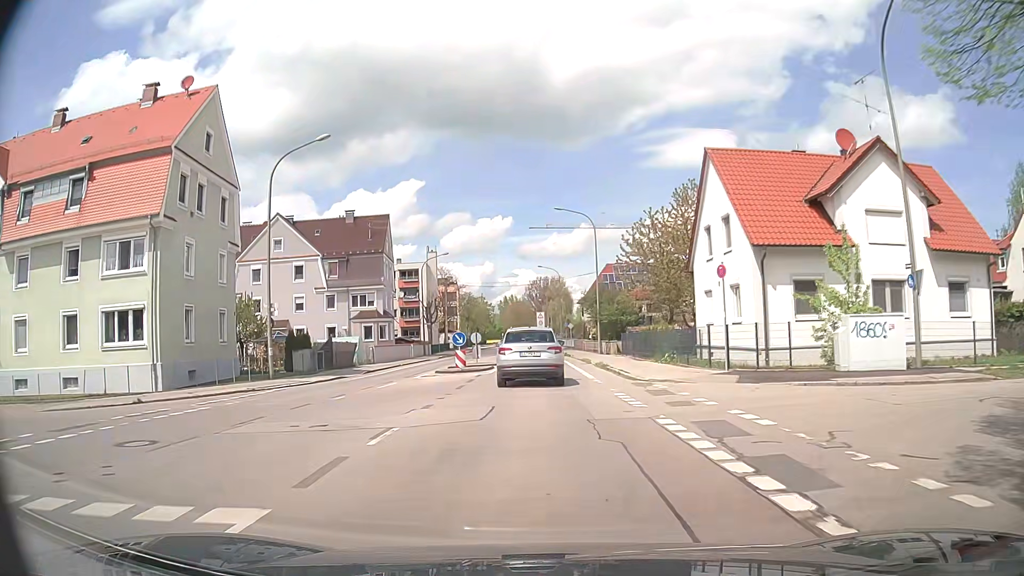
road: tertiary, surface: asphalt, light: Day
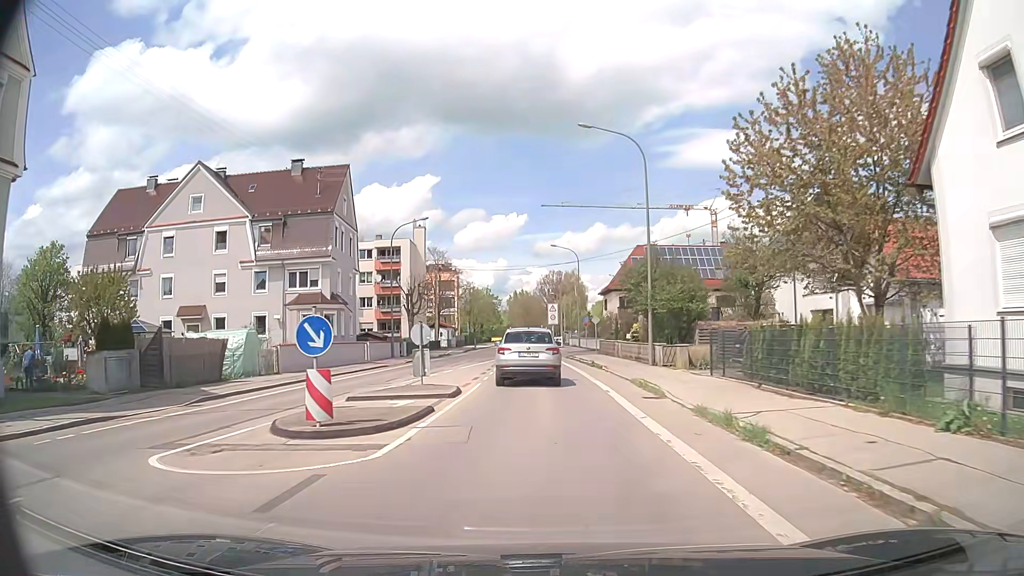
(0.0, +19.3) m; -1°
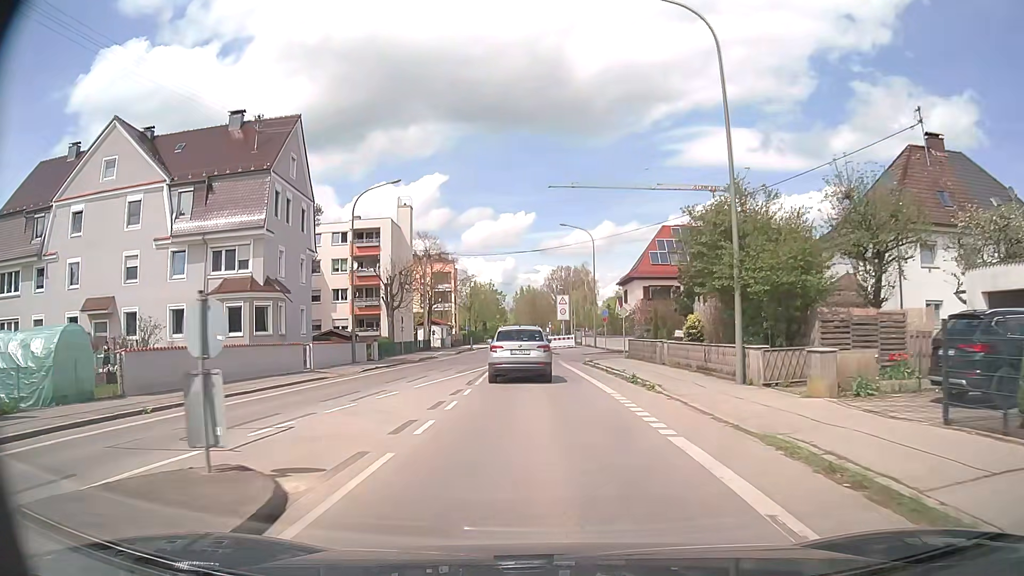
(-0.1, +12.5) m; 0°
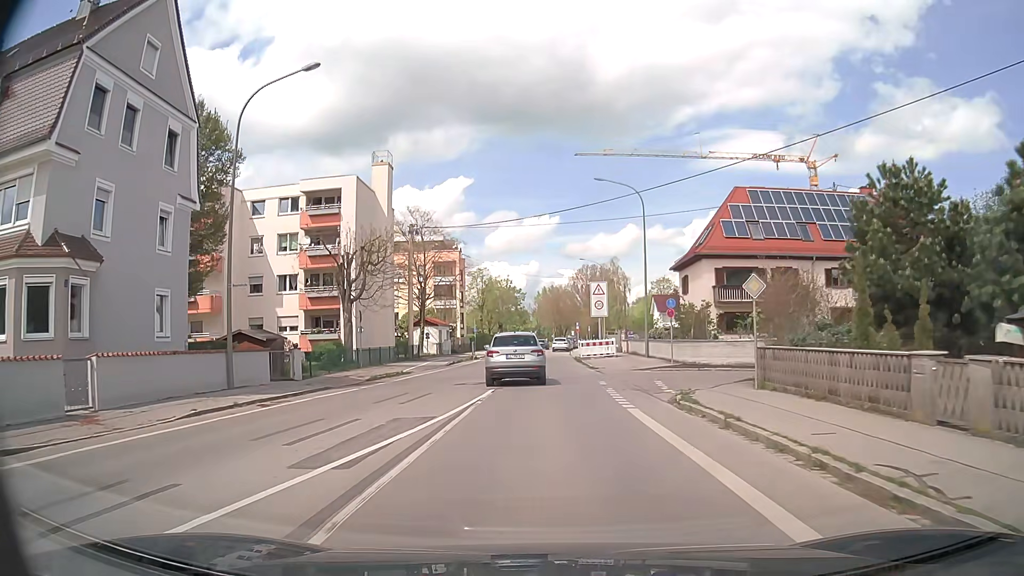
(-0.4, +18.4) m; -2°
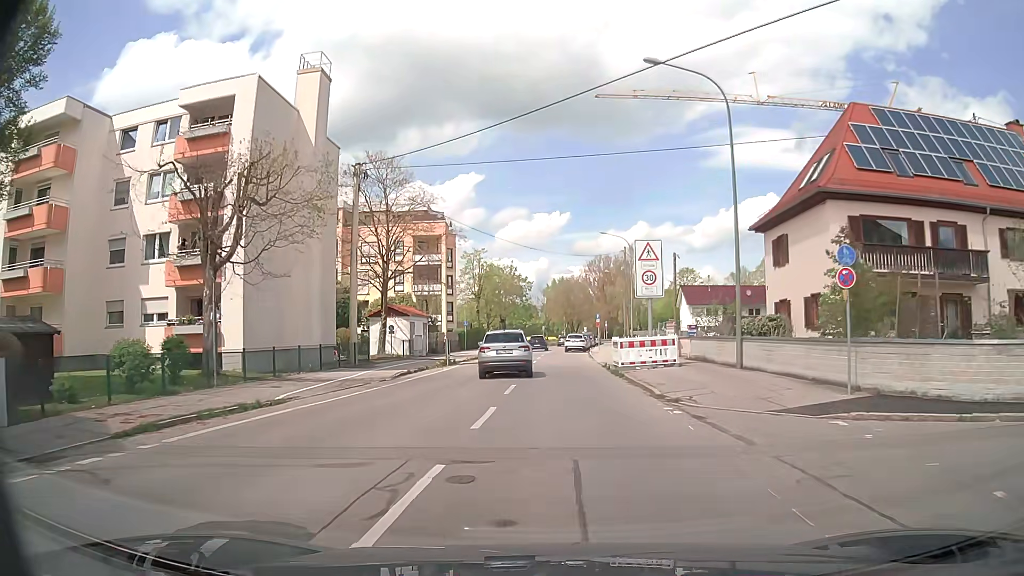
(-0.1, +17.9) m; -1°
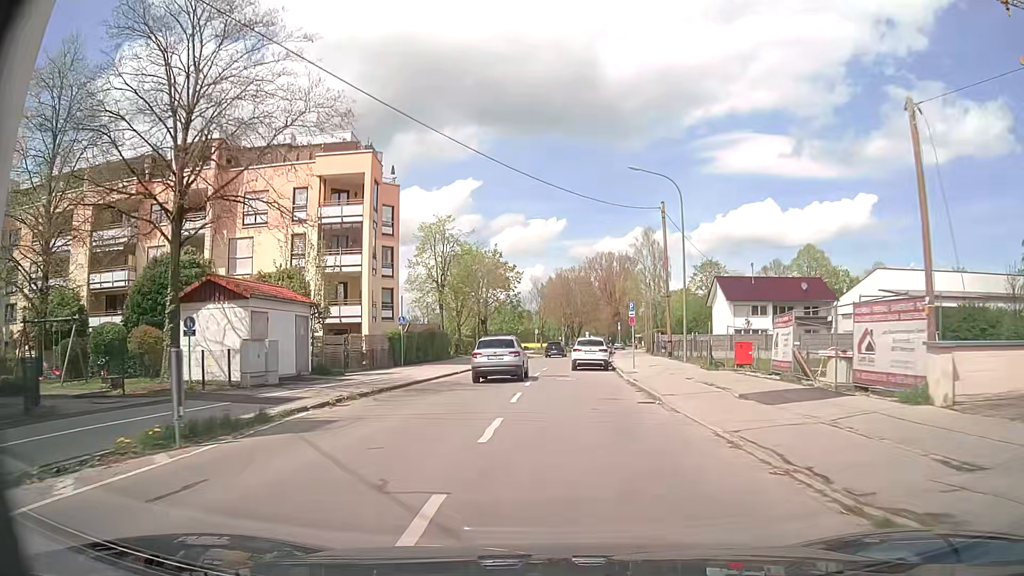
(+0.1, +26.2) m; 0°
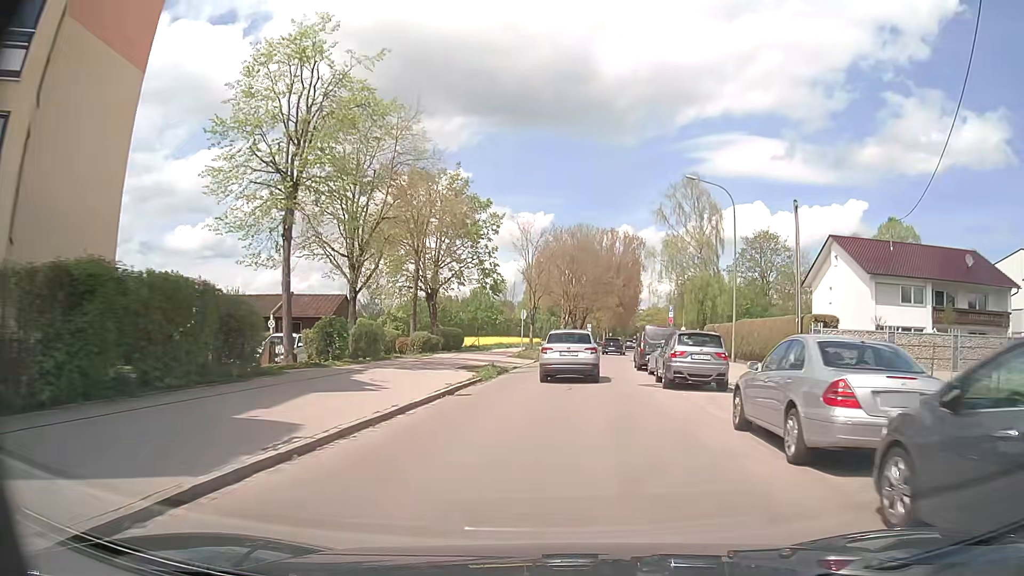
(-0.9, +36.4) m; +1°
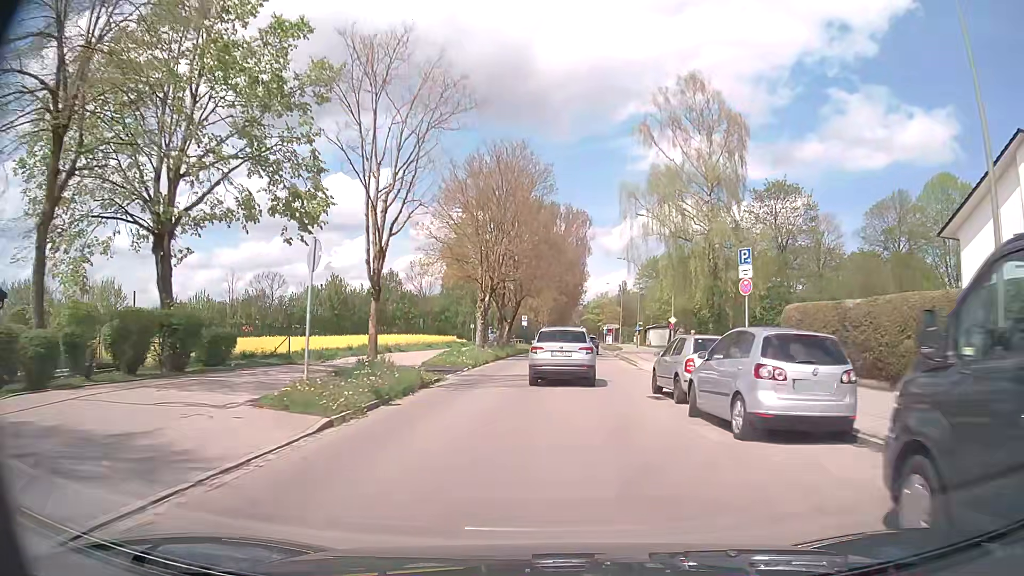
(+1.5, +28.8) m; +5°
(0, +10) (+1, +20) (+2, +30) (+3, +40) (+3, +50) (+5, +60) (+12, +66) (+22, +67) (+32, +68) (+42, +69) m
